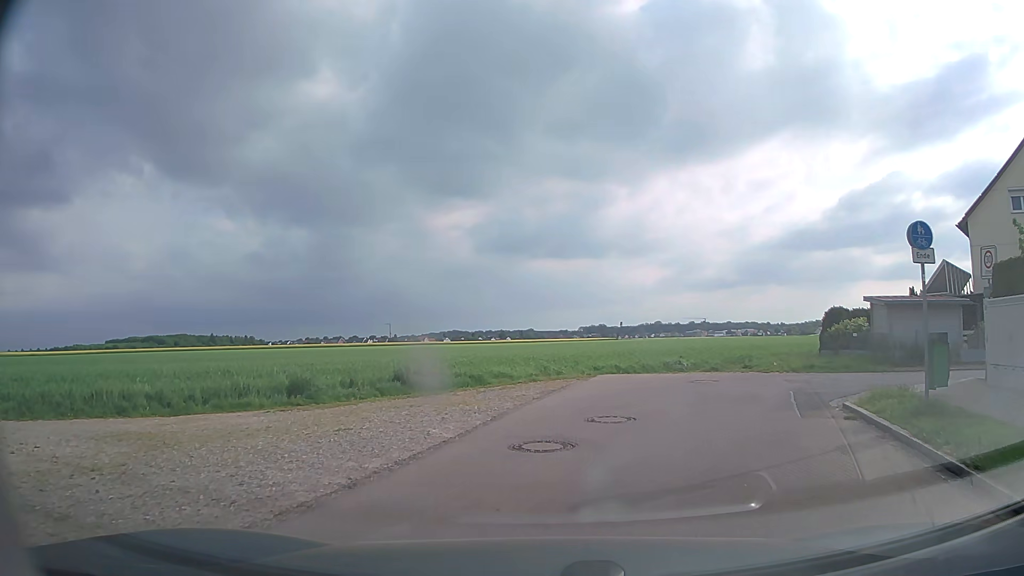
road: residential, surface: asphalt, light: Day
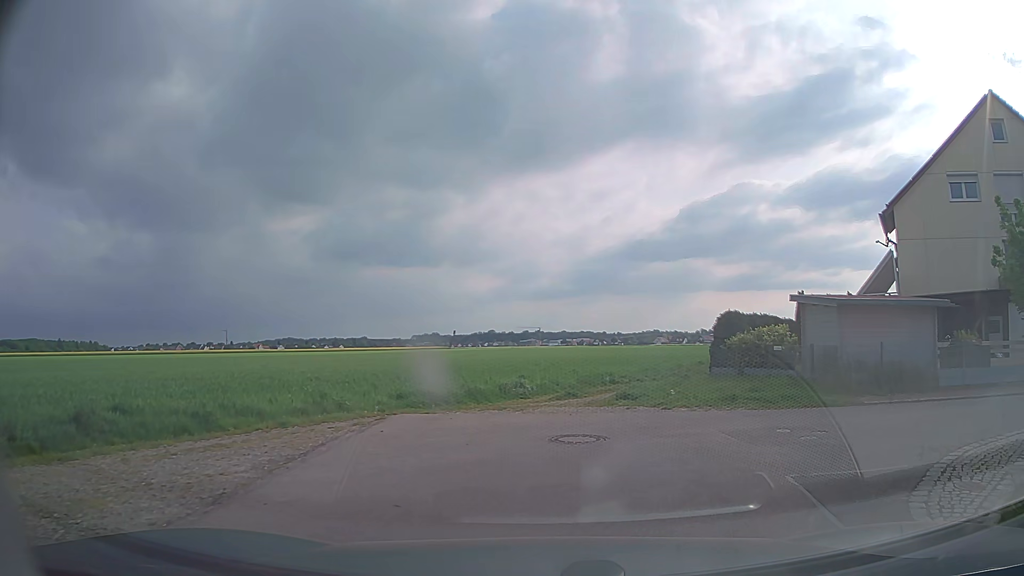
(+0.8, +7.5) m; +14°
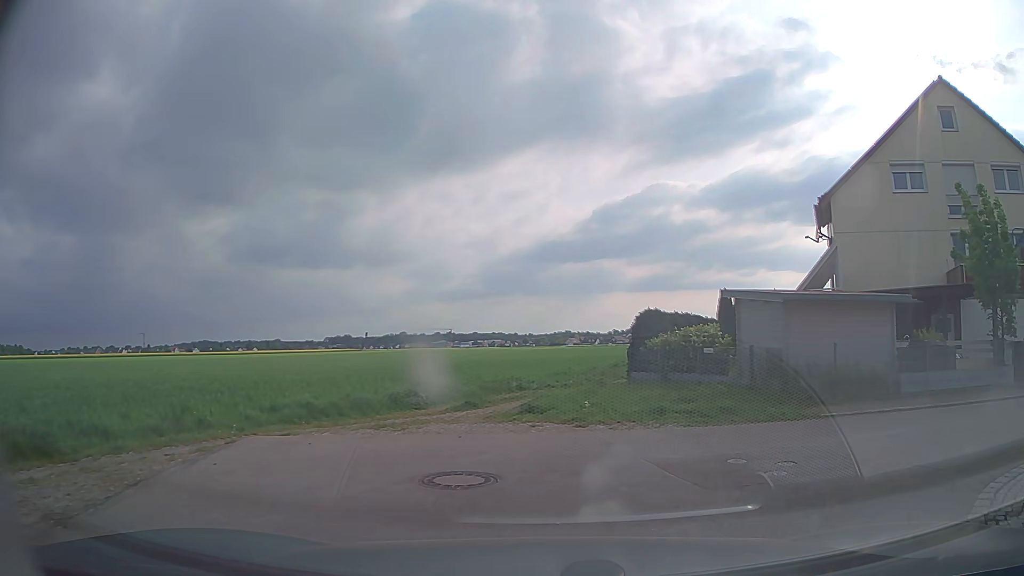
(+0.2, +2.3) m; +8°
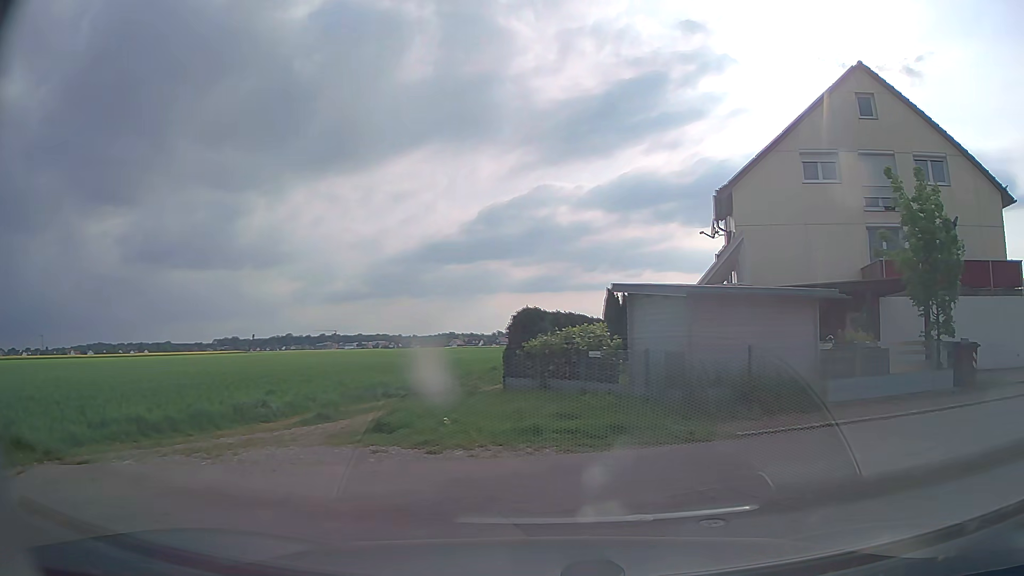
(+0.1, +2.2) m; +9°
